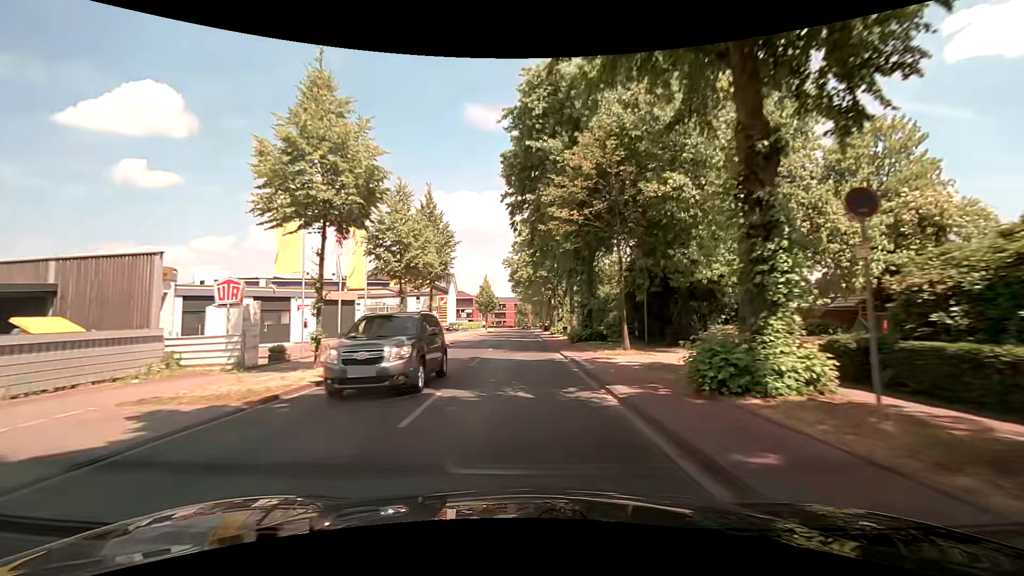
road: secondary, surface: asphalt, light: Day
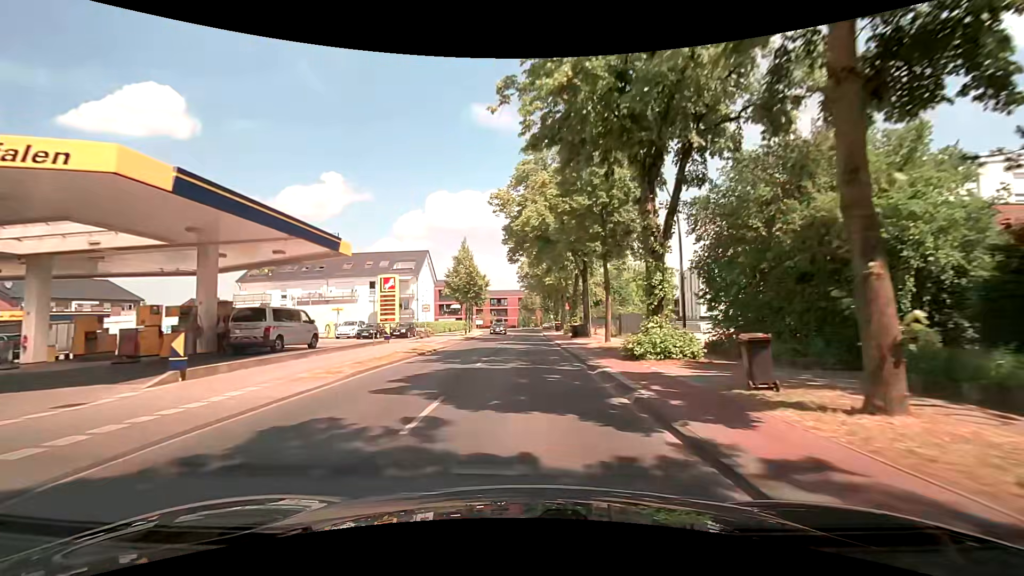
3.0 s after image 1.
(-0.3, +36.9) m; 0°
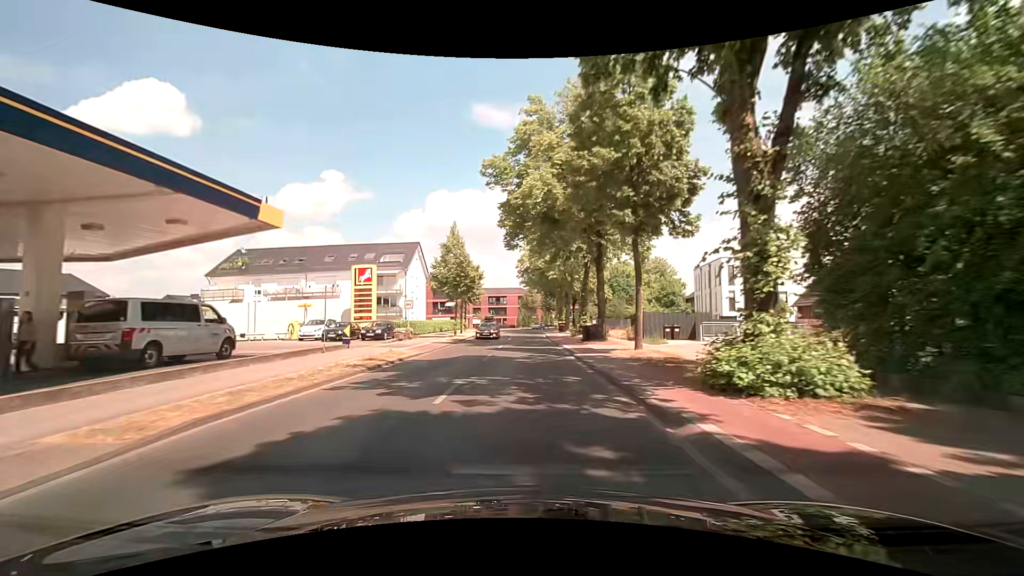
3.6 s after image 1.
(-0.1, +7.3) m; 0°
(0, +10) (0, +20) (0, +30) (0, +40) (0, +50) (0, +60) (0, +70) (+1, +80) (+3, +90) (+5, +100) m
